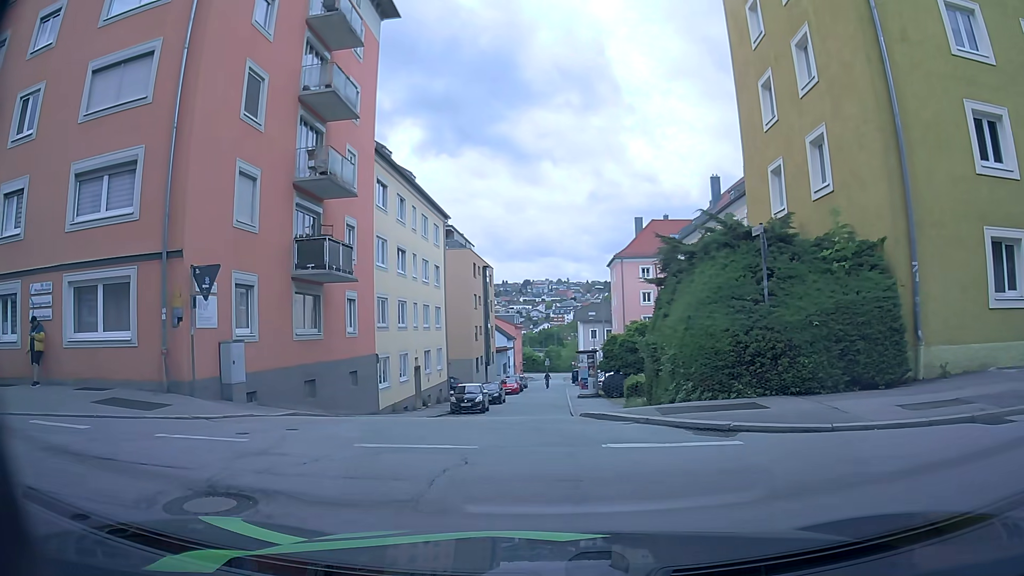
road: residential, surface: asphalt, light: Day
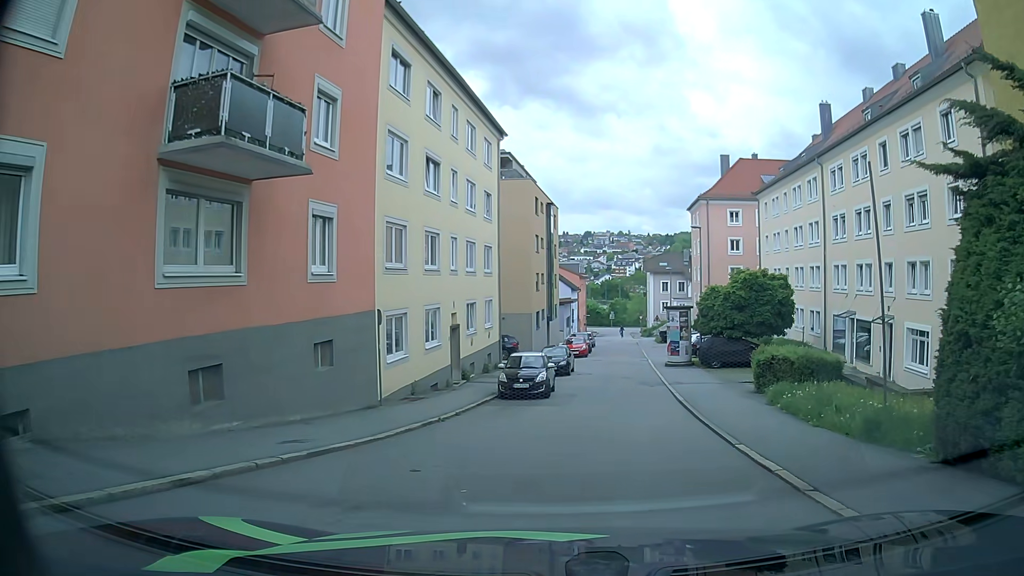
(-1.1, +11.2) m; -3°
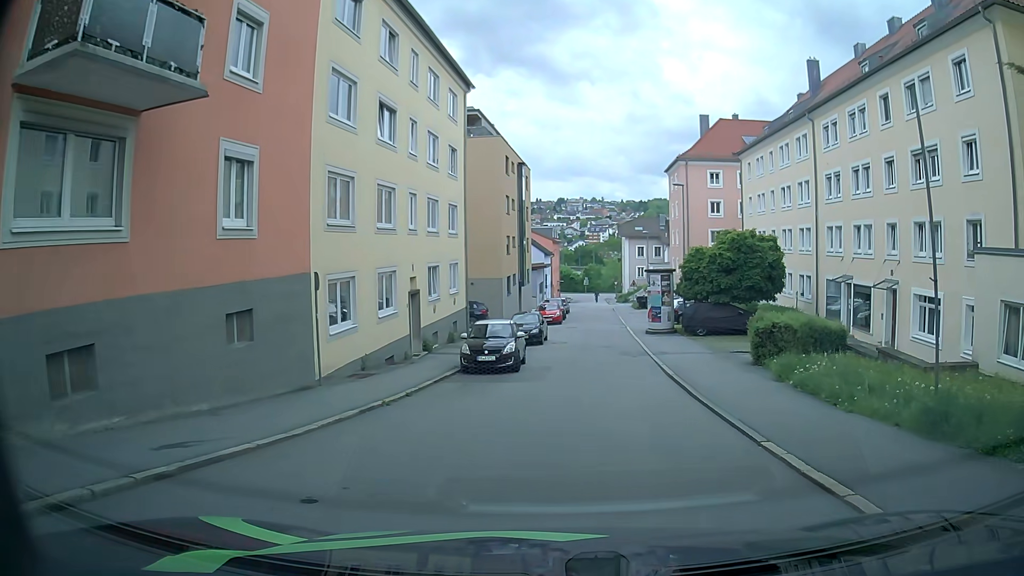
(0.0, +2.9) m; +1°
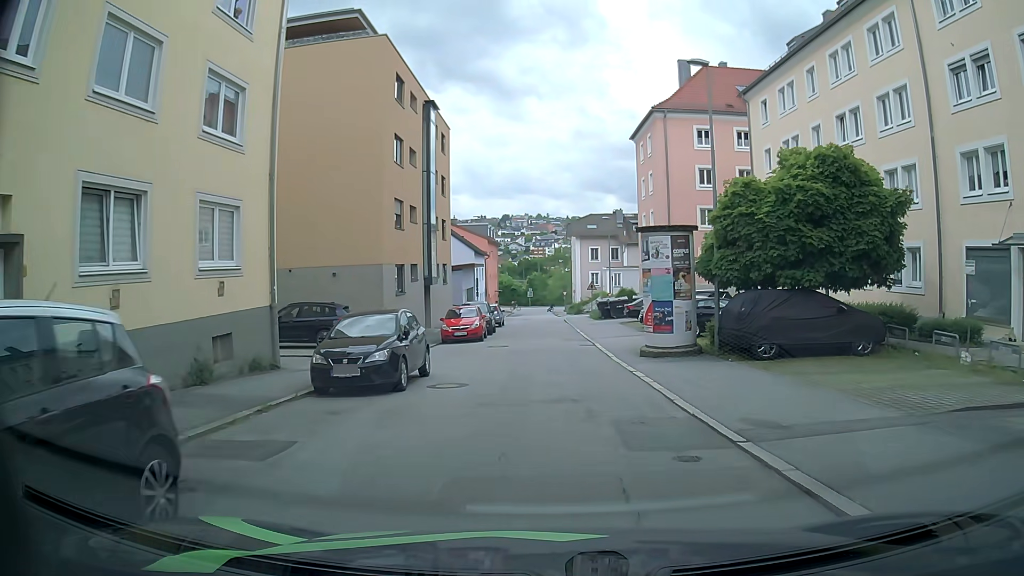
(+1.3, +18.8) m; +5°
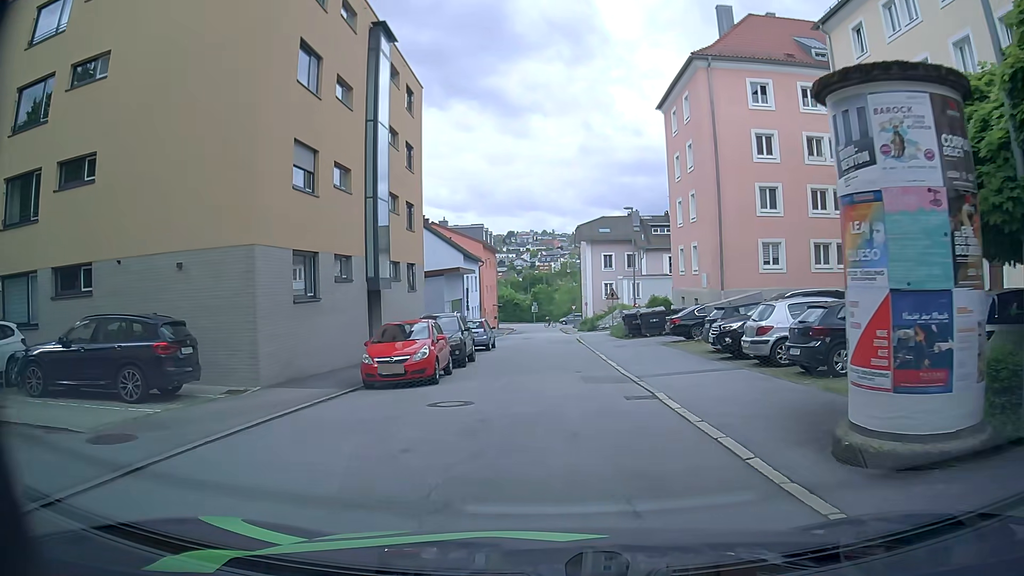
(-0.1, +12.6) m; -2°
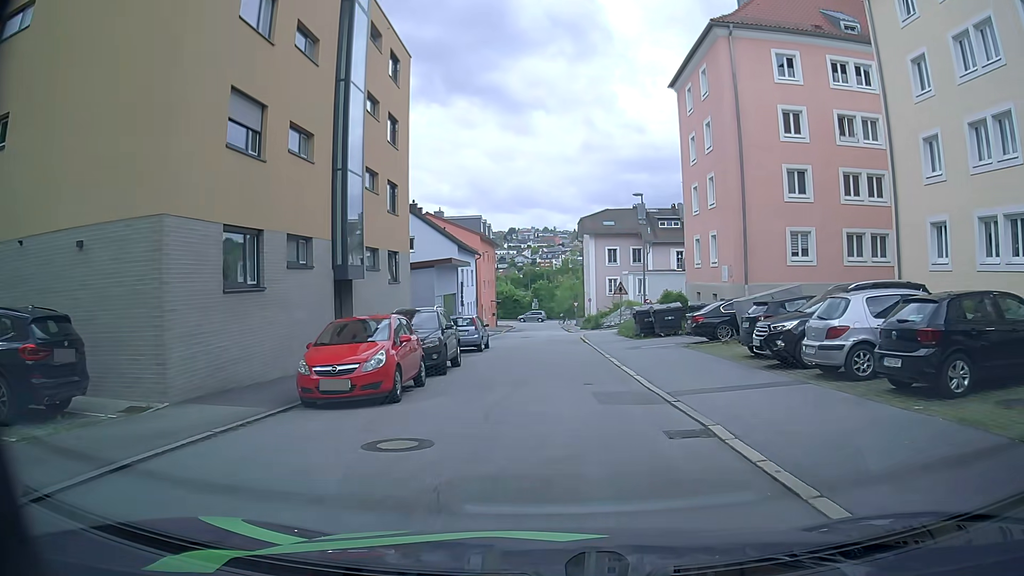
(+0.1, +4.0) m; +2°
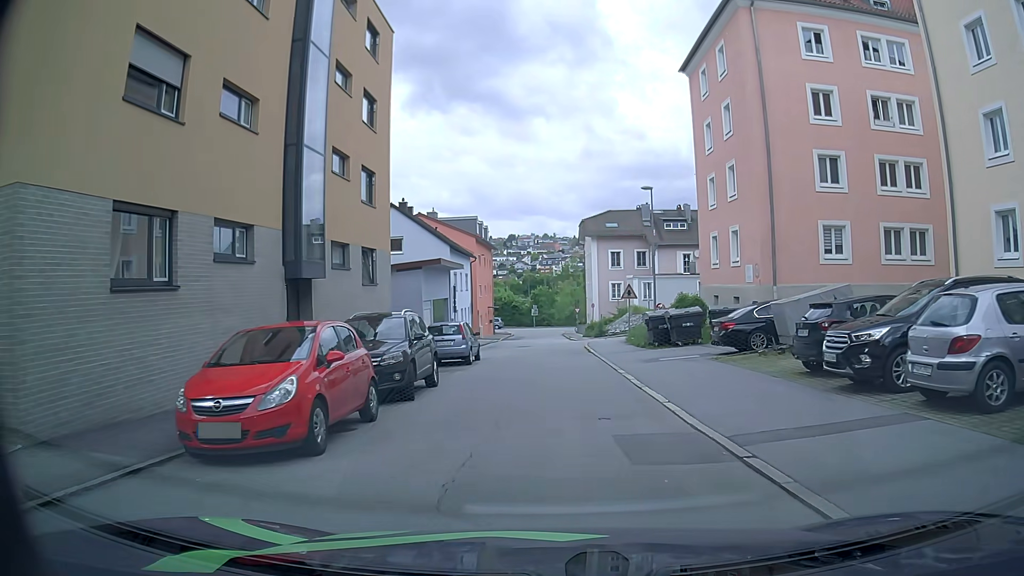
(0.0, +3.9) m; 0°
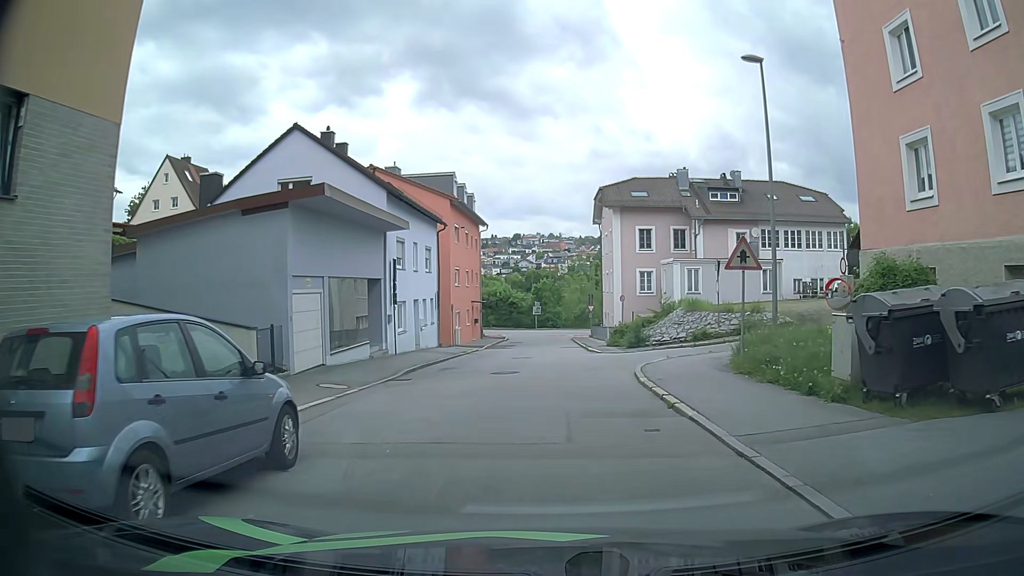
(0.0, +19.0) m; -1°
